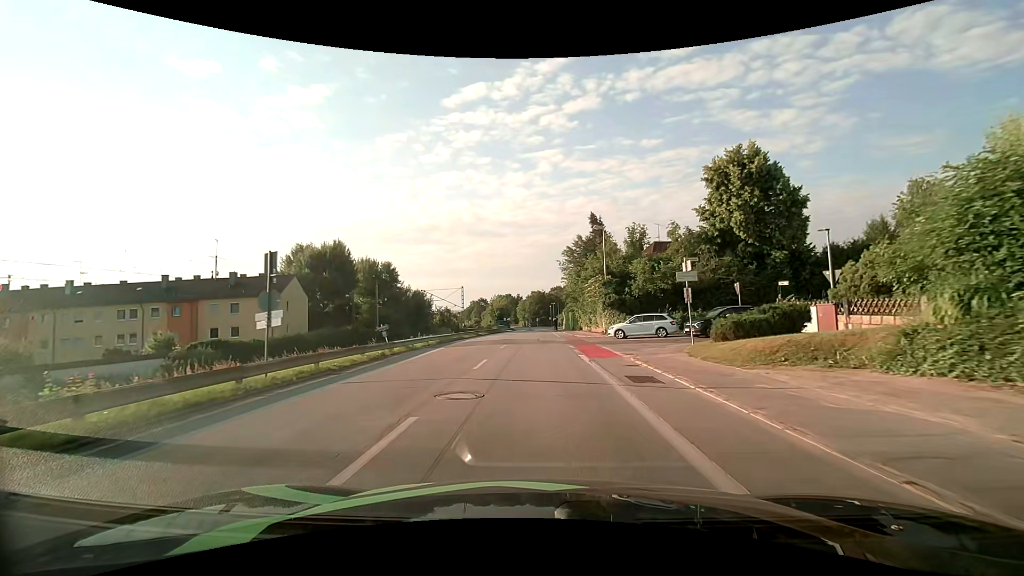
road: unclassified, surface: asphalt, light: Day
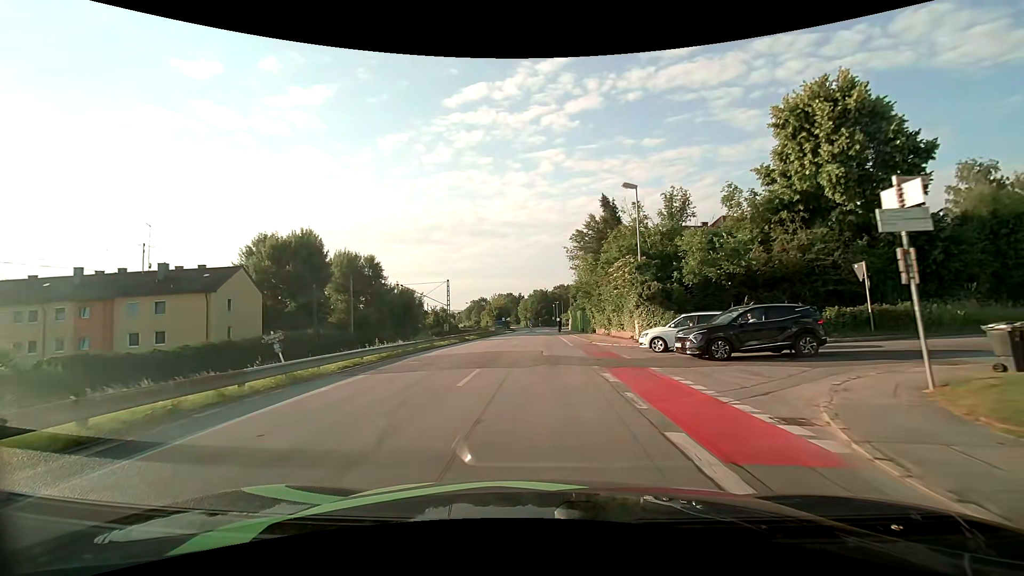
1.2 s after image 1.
(-0.1, +12.0) m; 0°
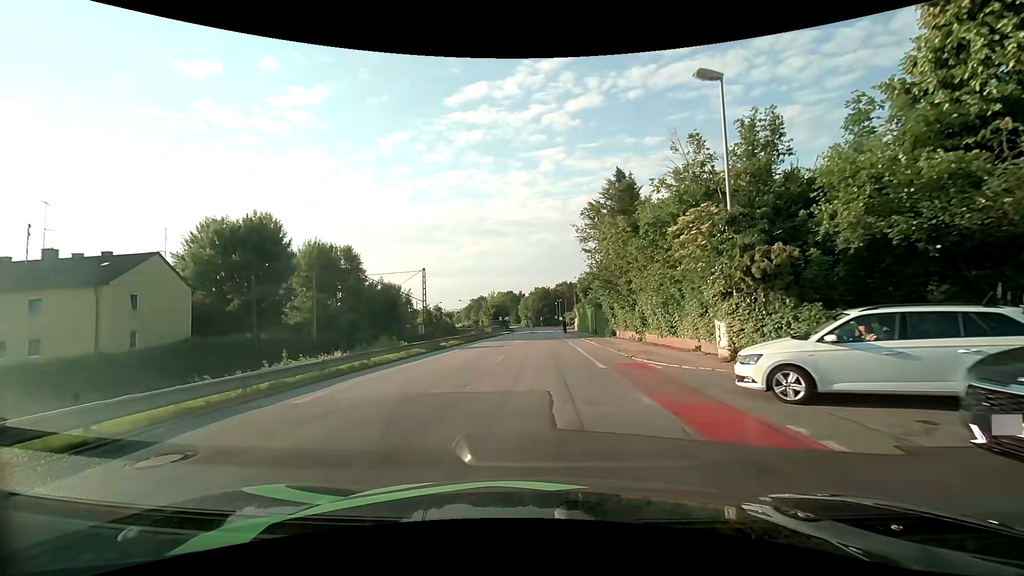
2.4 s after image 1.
(-0.1, +11.9) m; 0°
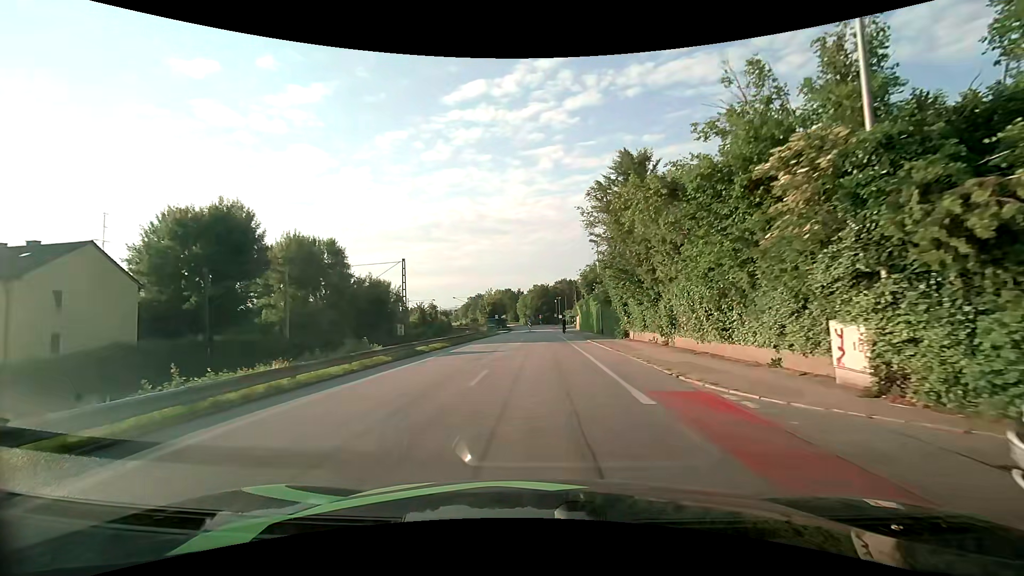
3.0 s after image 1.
(0.0, +5.9) m; 0°
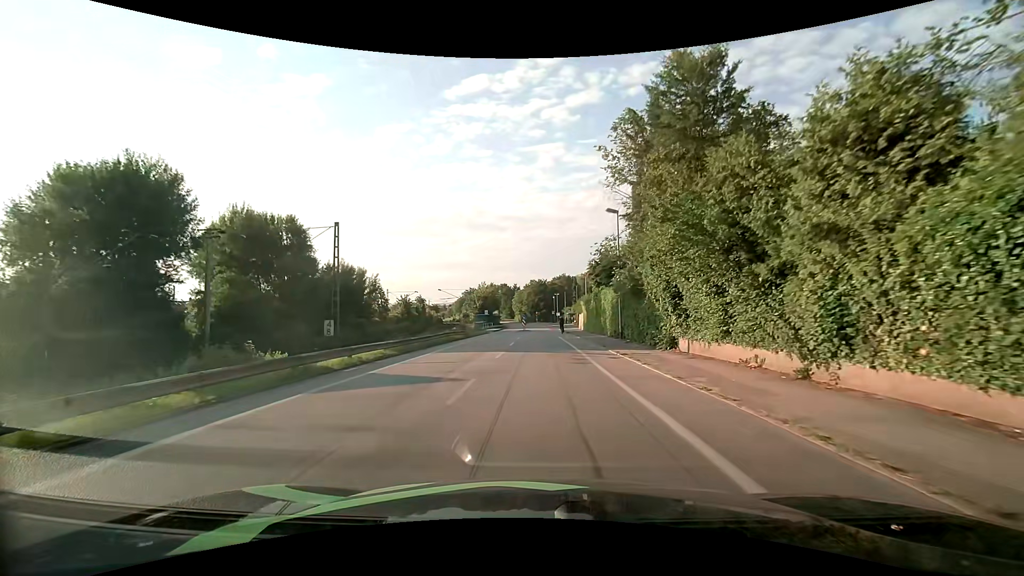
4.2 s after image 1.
(0.0, +11.7) m; 0°
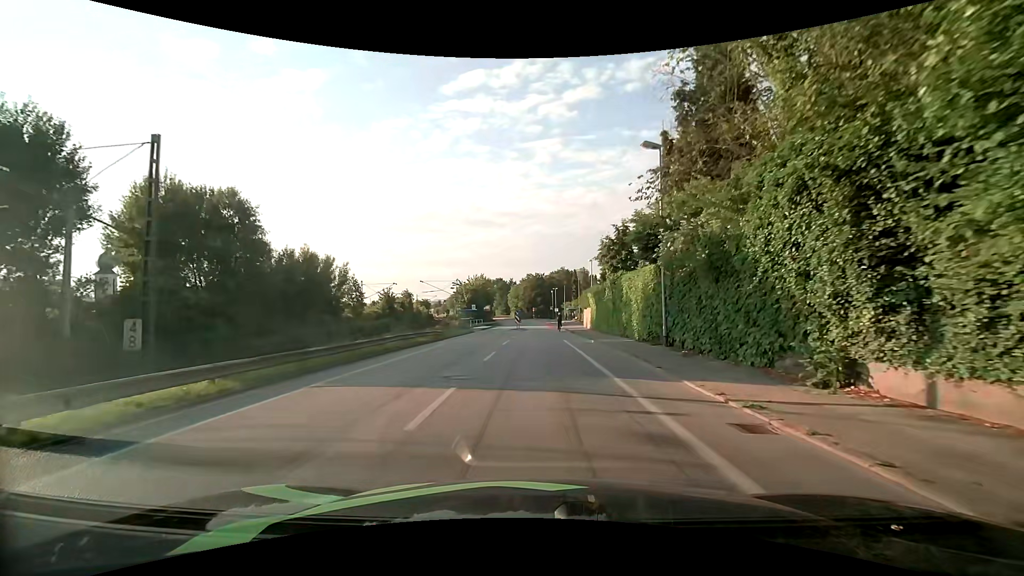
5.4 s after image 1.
(0.0, +11.4) m; 0°
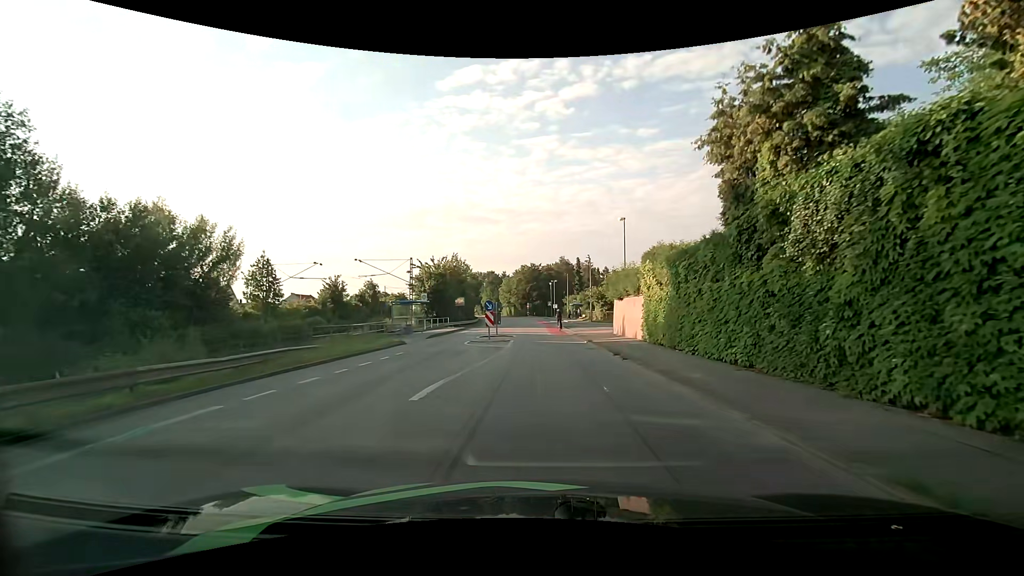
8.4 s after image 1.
(+0.1, +25.2) m; 0°
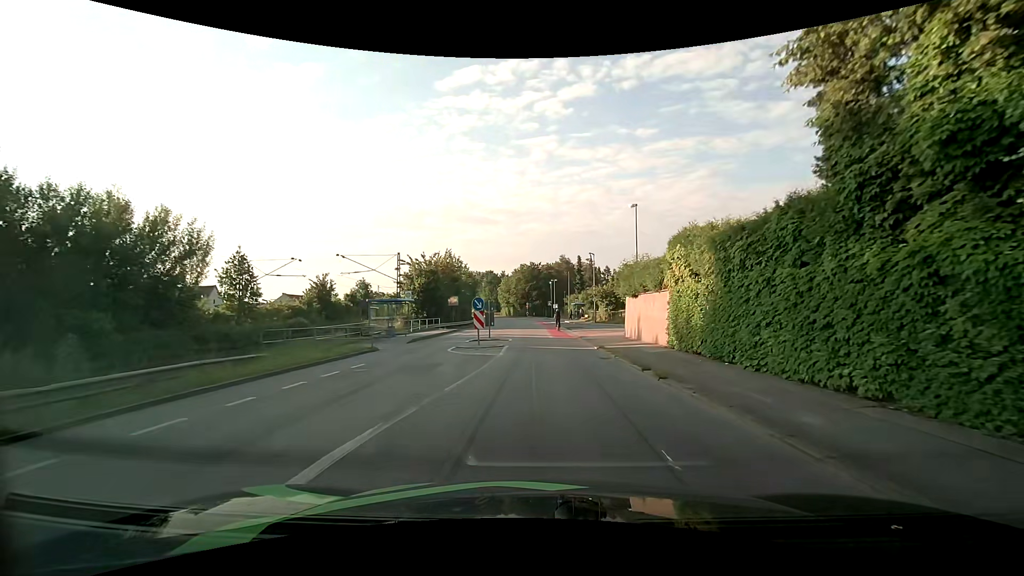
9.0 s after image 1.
(0.0, +4.4) m; +1°
(0, +10) (0, +20) (0, +30) (-1, +40) (-1, +50) (-2, +60) (-2, +70) (-3, +80) (-3, +90) (-3, +100) m
